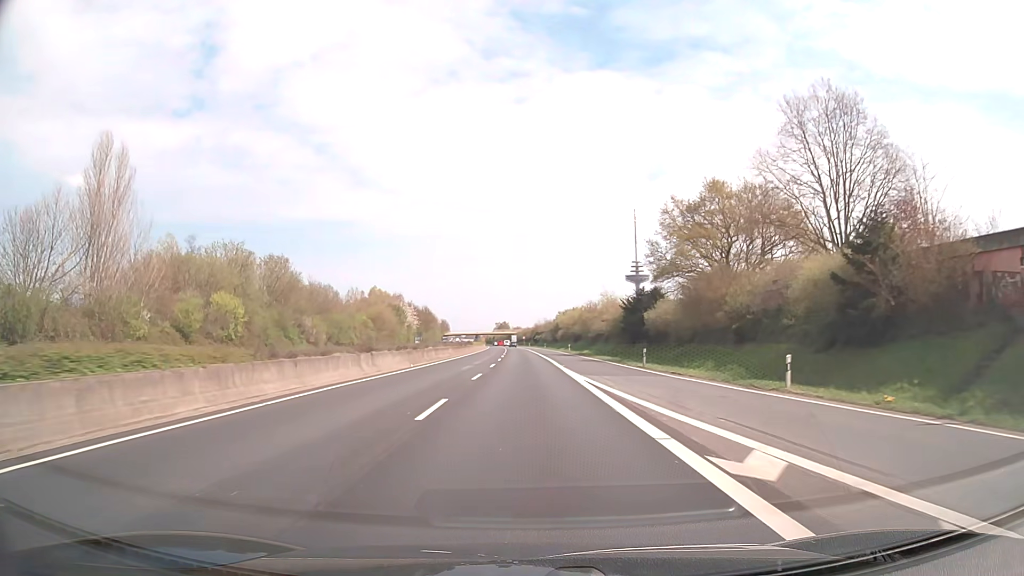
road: trunk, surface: asphalt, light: Day
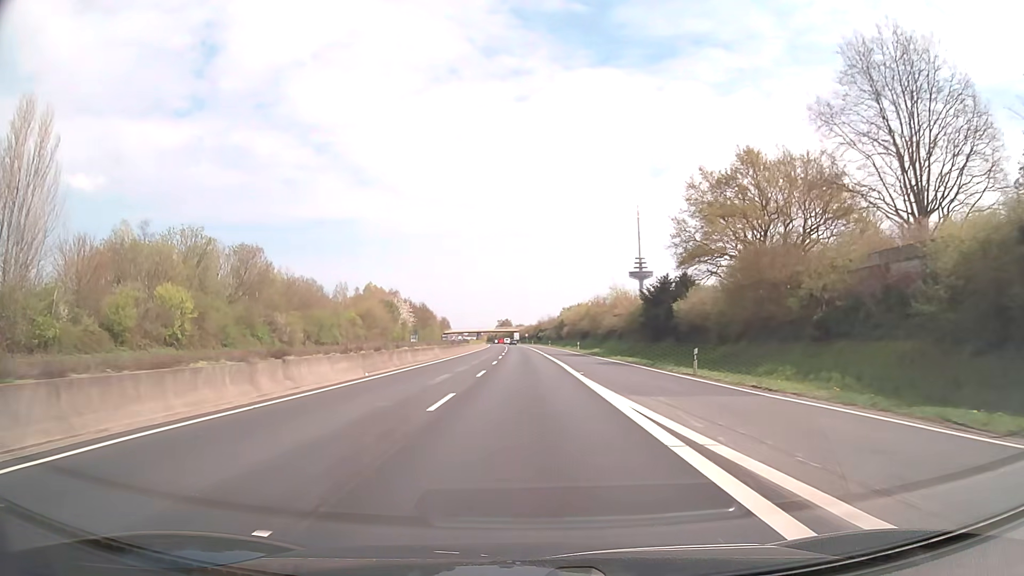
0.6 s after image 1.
(0.0, +10.9) m; 0°
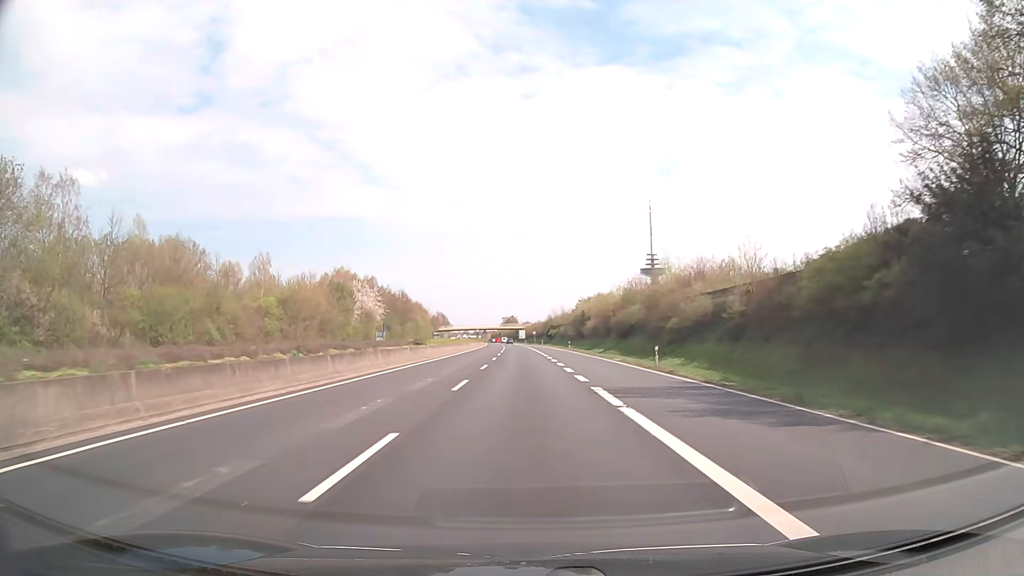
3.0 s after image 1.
(-0.2, +43.4) m; -1°
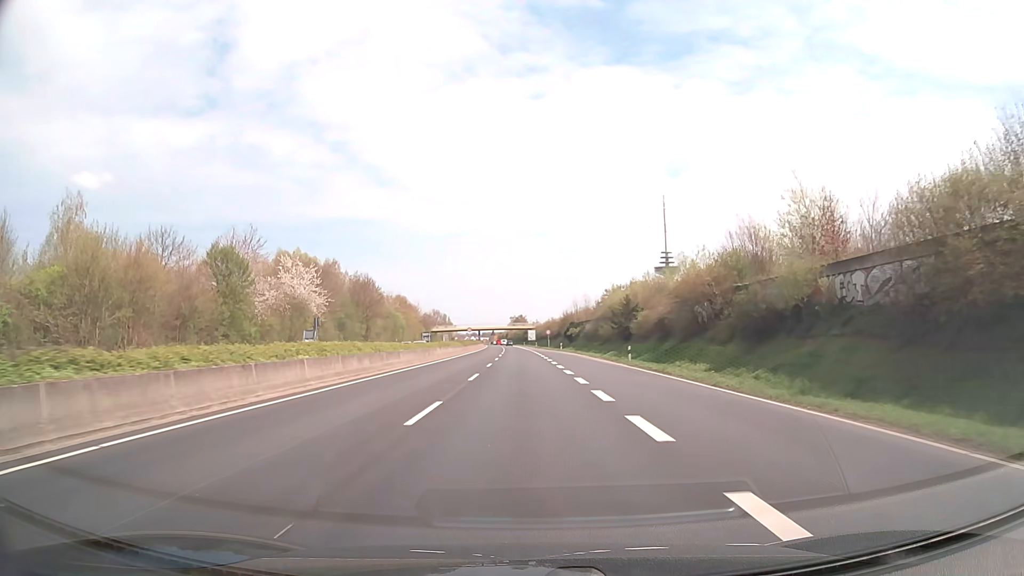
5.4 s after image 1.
(-0.2, +43.2) m; -1°
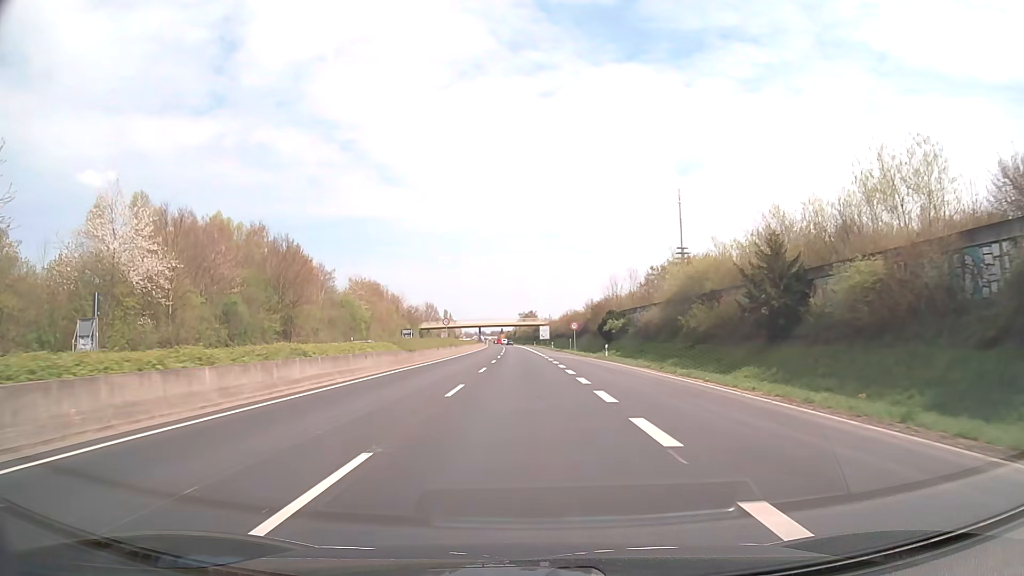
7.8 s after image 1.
(-0.3, +43.1) m; -1°
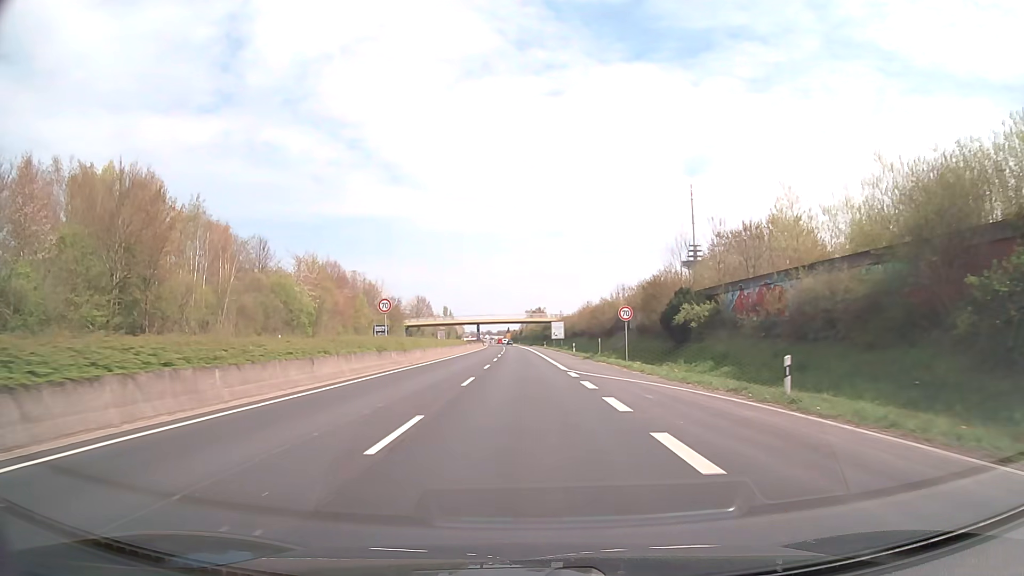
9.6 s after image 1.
(-0.2, +32.3) m; -1°
(0, +10) (0, +20) (0, +30) (0, +40) (0, +50) (-1, +60) (-1, +70) (-1, +80) (-1, +90) (-2, +100) m
